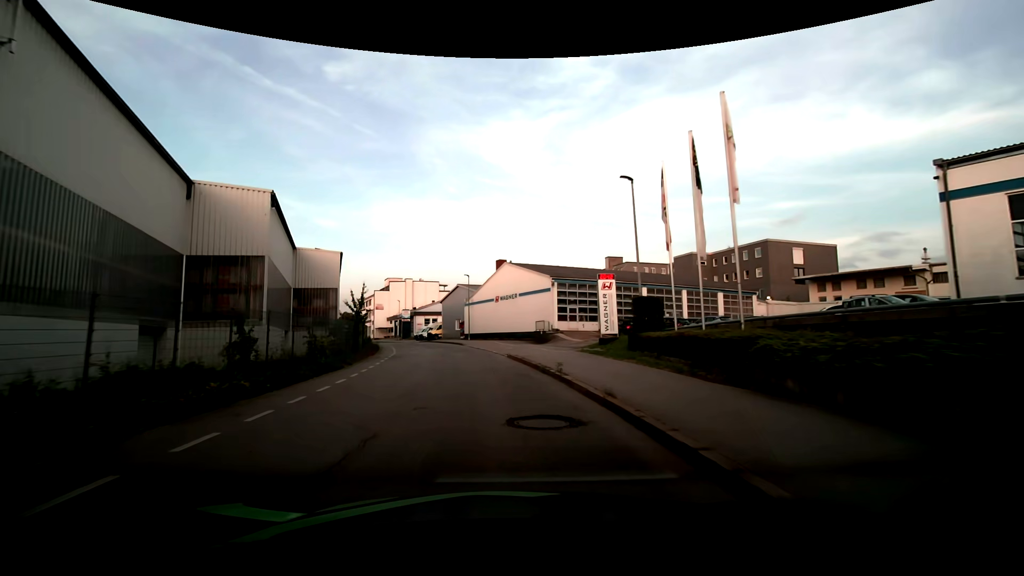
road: residential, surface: asphalt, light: Day
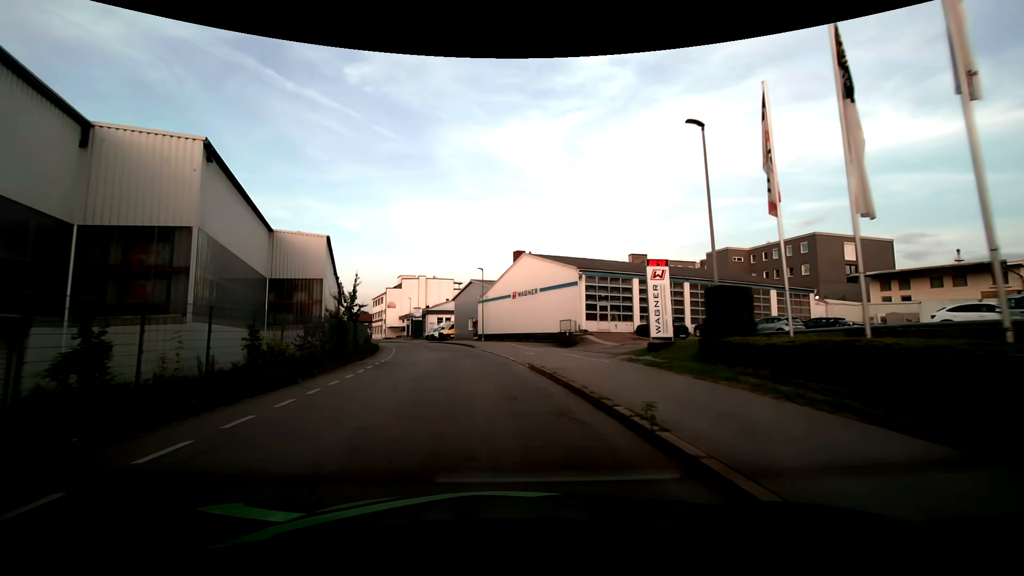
(-0.1, +6.5) m; -2°
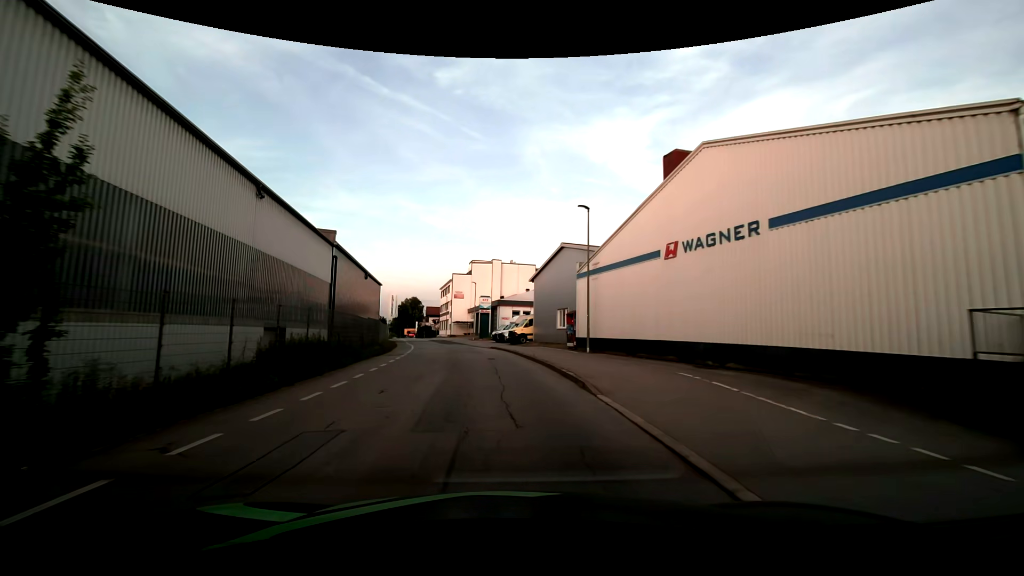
(-1.9, +26.9) m; -10°
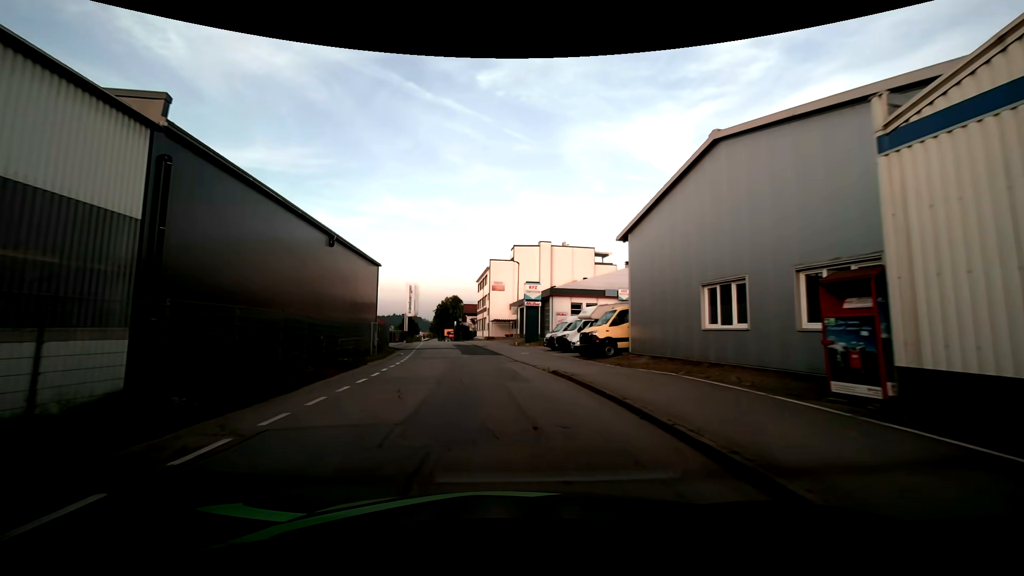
(-1.1, +21.2) m; -5°
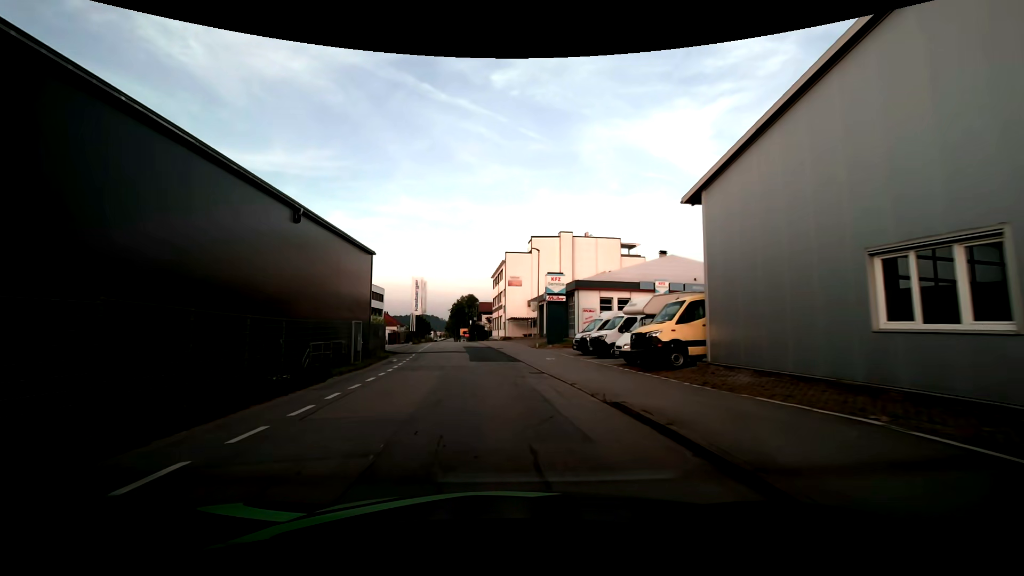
(-0.2, +7.1) m; -2°
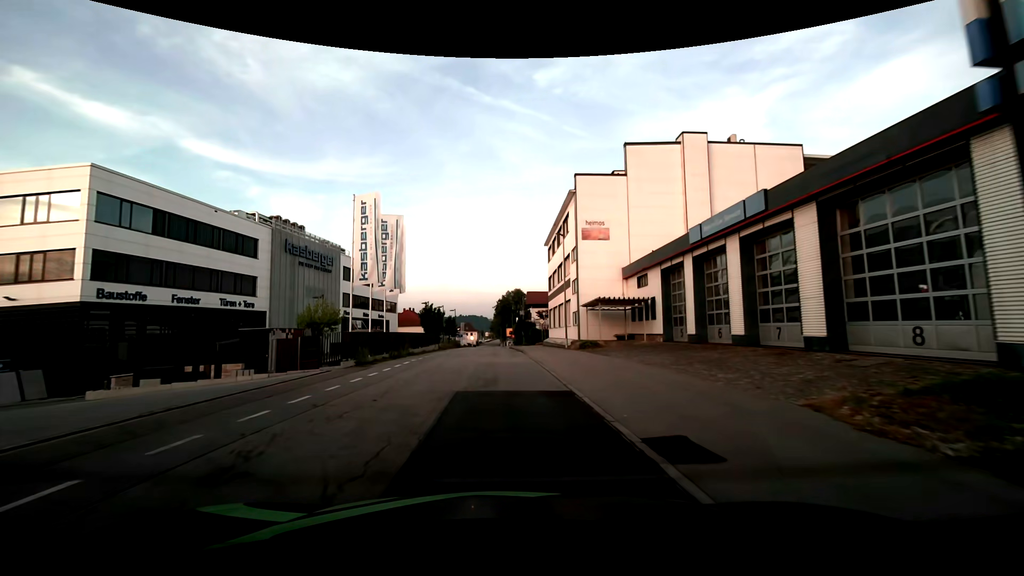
(-1.5, +35.3) m; -5°
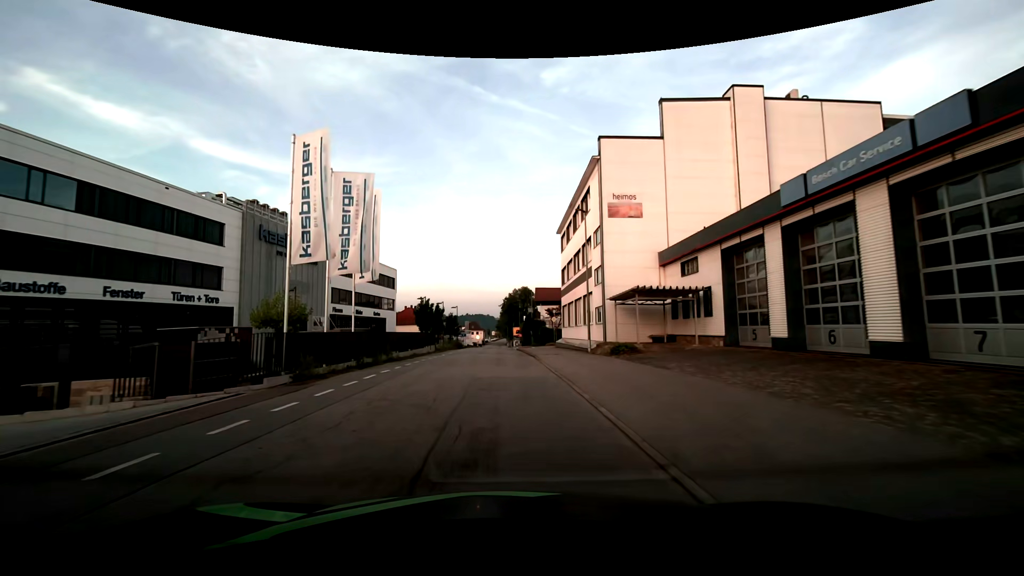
(-0.1, +7.1) m; -1°
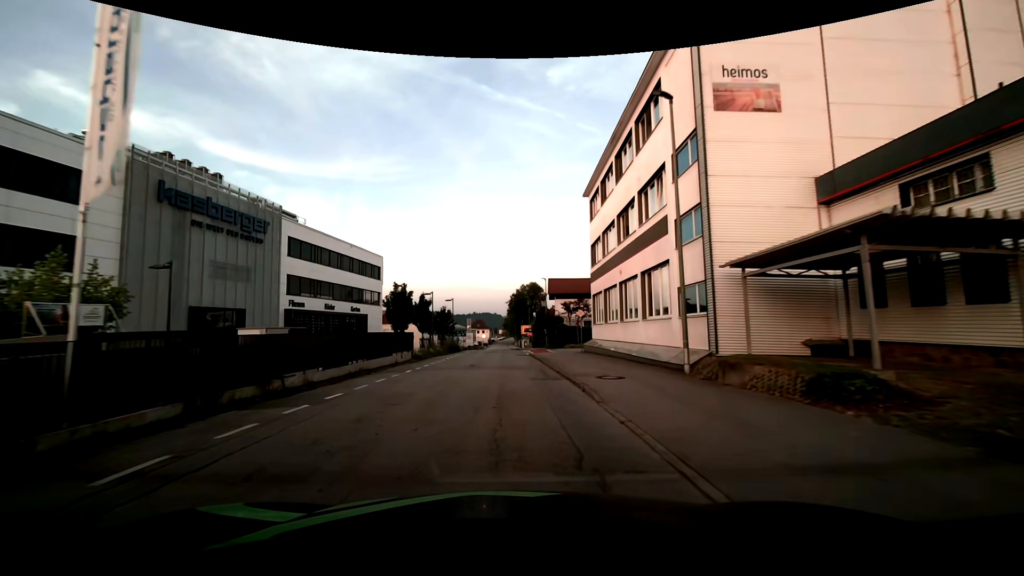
(-0.2, +14.2) m; -1°
(0, +10) (0, +20) (0, +30) (0, +40) (0, +50) (-1, +60) (-1, +70) (-1, +80) (-1, +90) (-1, +100) m
